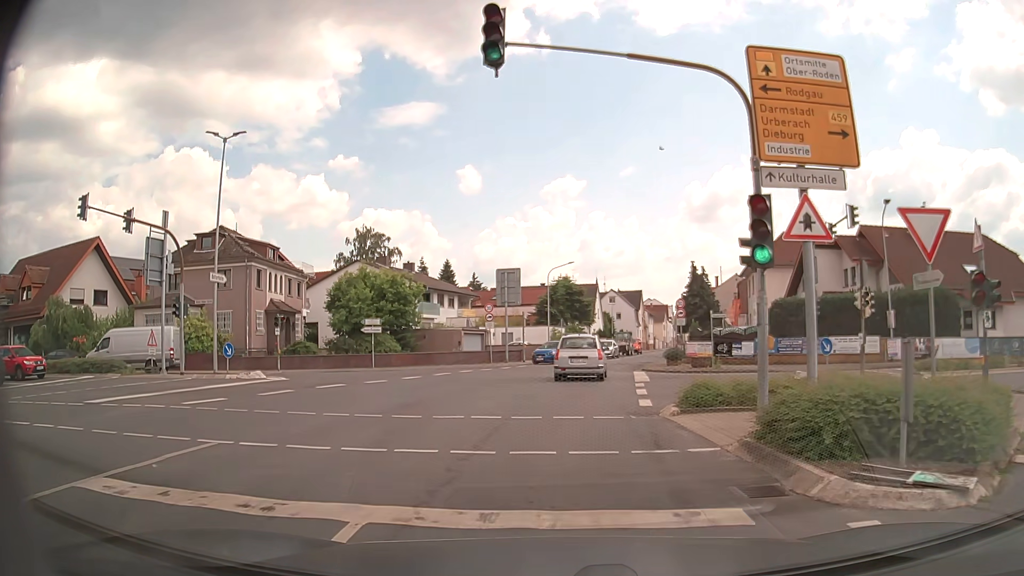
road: tertiary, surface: asphalt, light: Day
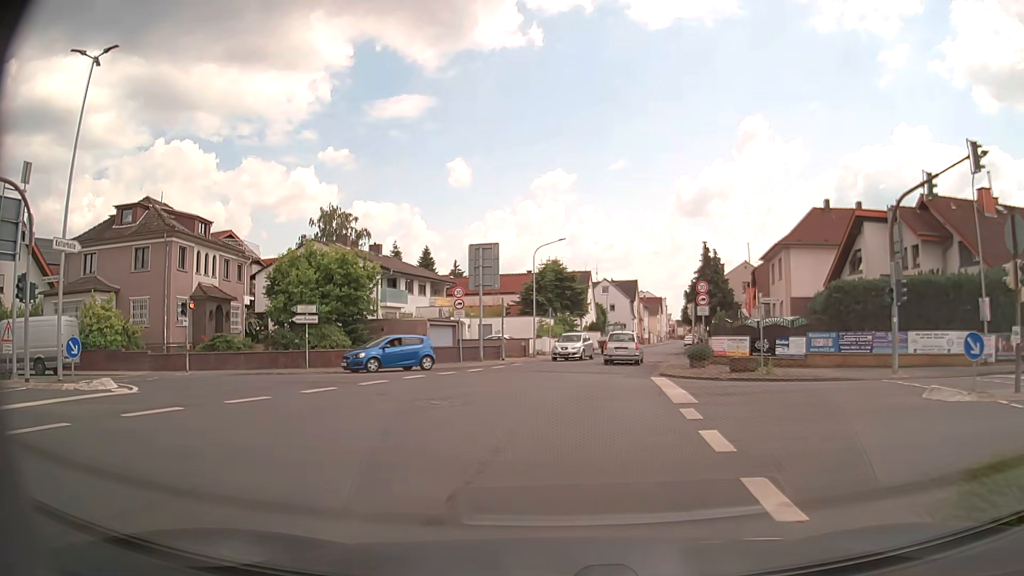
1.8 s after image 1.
(0.0, +9.8) m; 0°
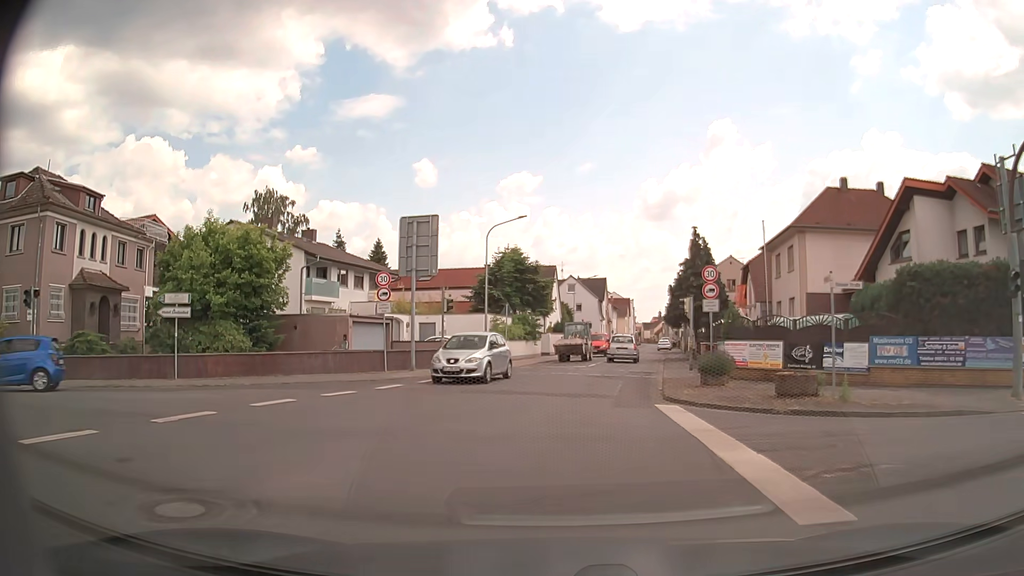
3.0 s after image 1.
(+0.3, +9.2) m; +4°
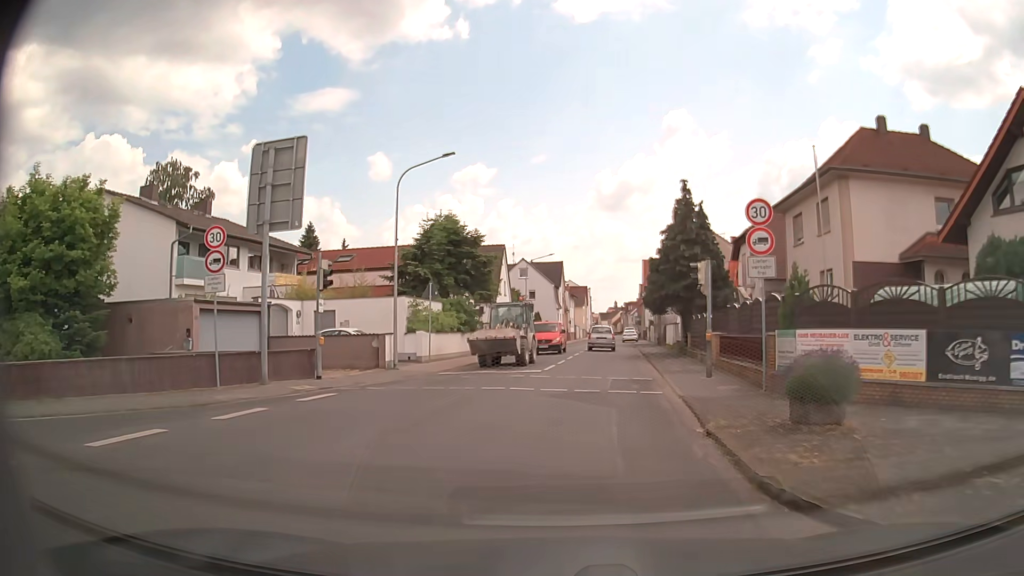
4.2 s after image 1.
(+0.3, +11.1) m; +4°
